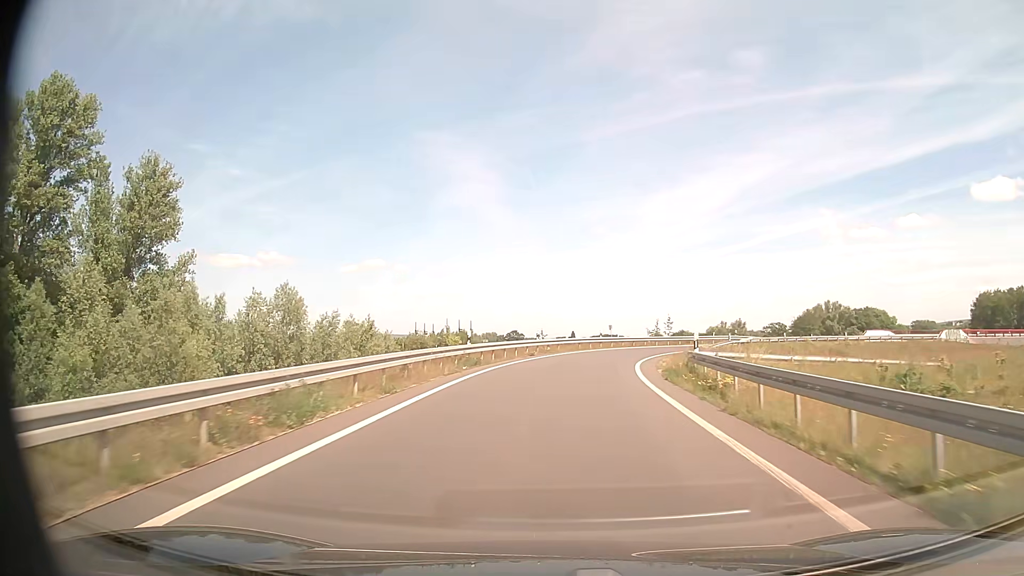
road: trunk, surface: asphalt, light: Day
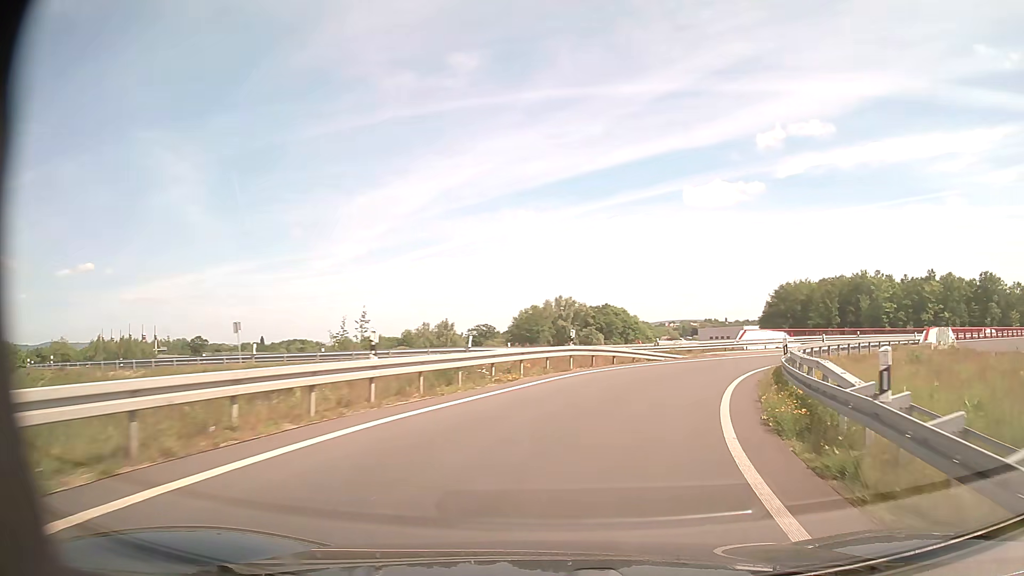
(+6.8, +46.4) m; +24°
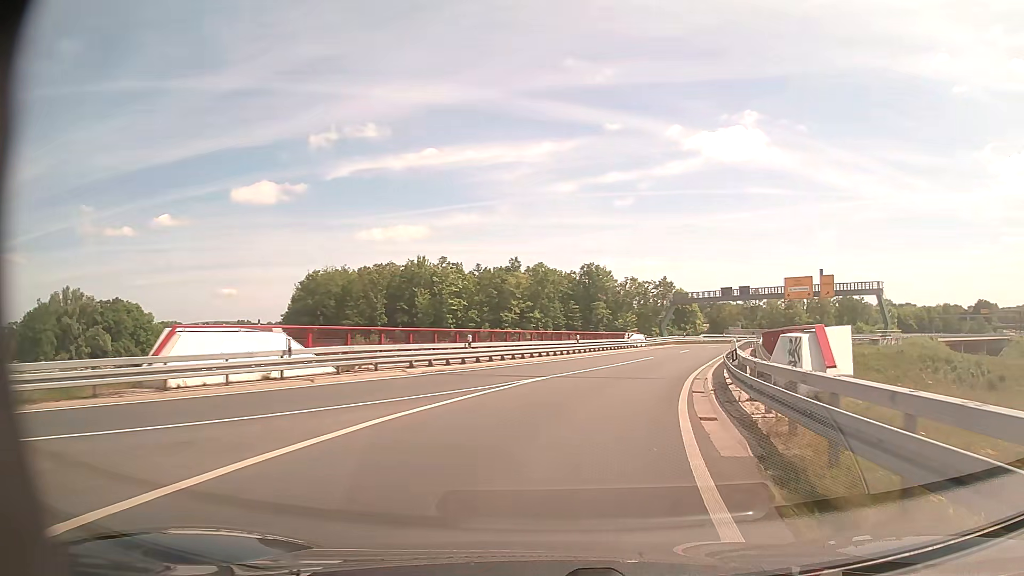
(+12.1, +32.8) m; +40°
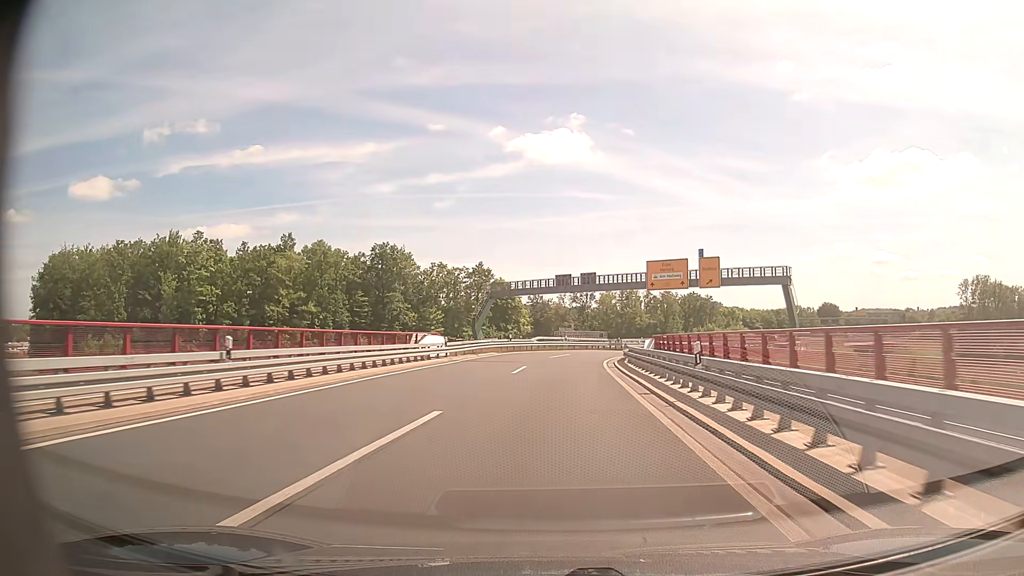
(+4.8, +27.9) m; +17°
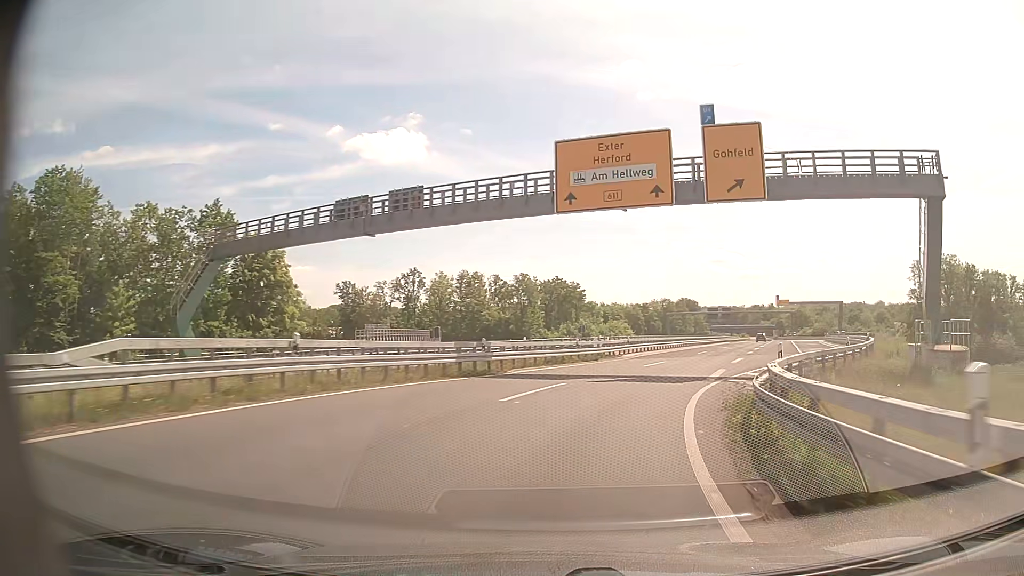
(+3.2, +47.2) m; +14°
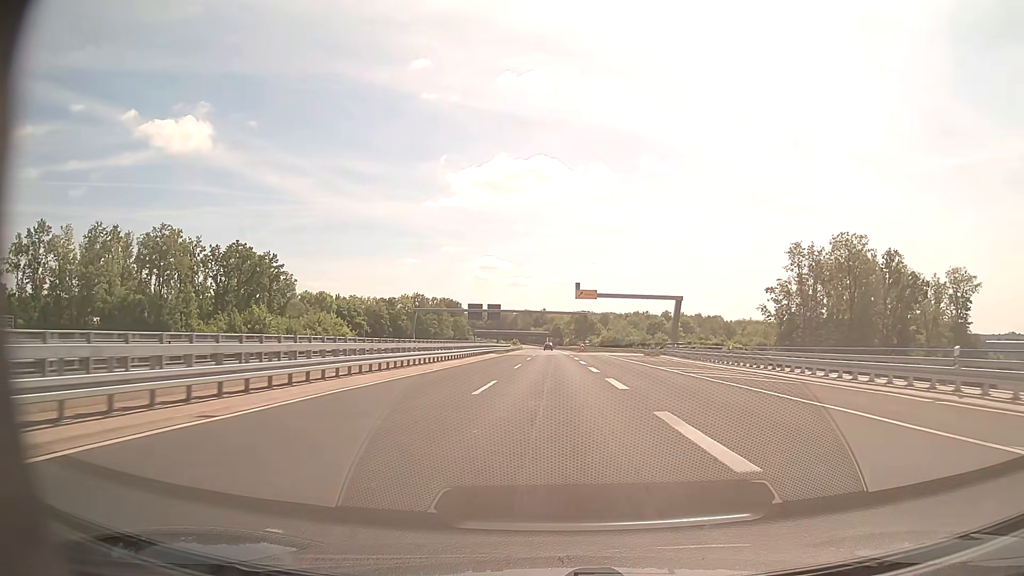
(+13.2, +50.2) m; +21°
